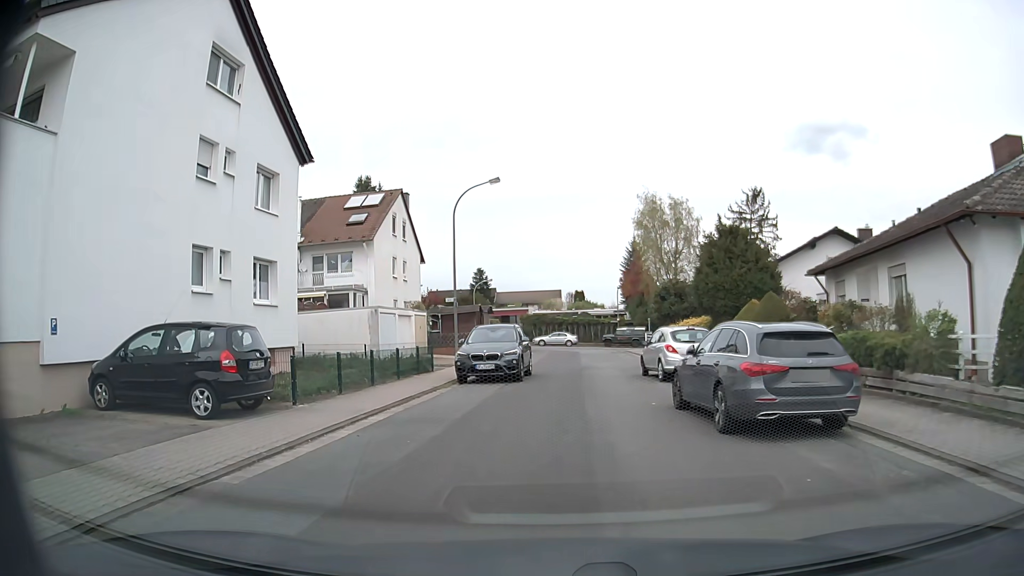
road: residential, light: Day
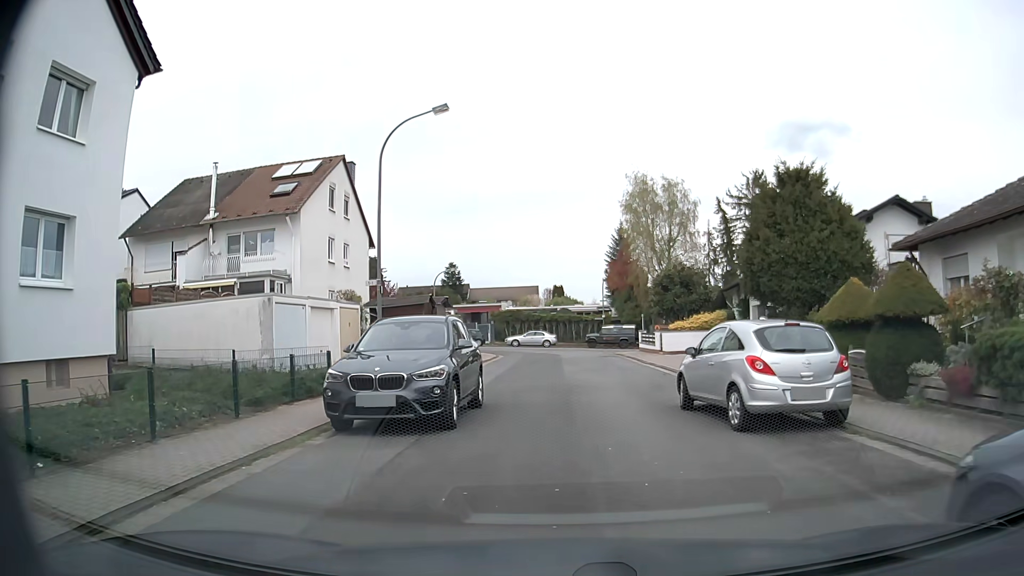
(0.0, +9.3) m; +2°
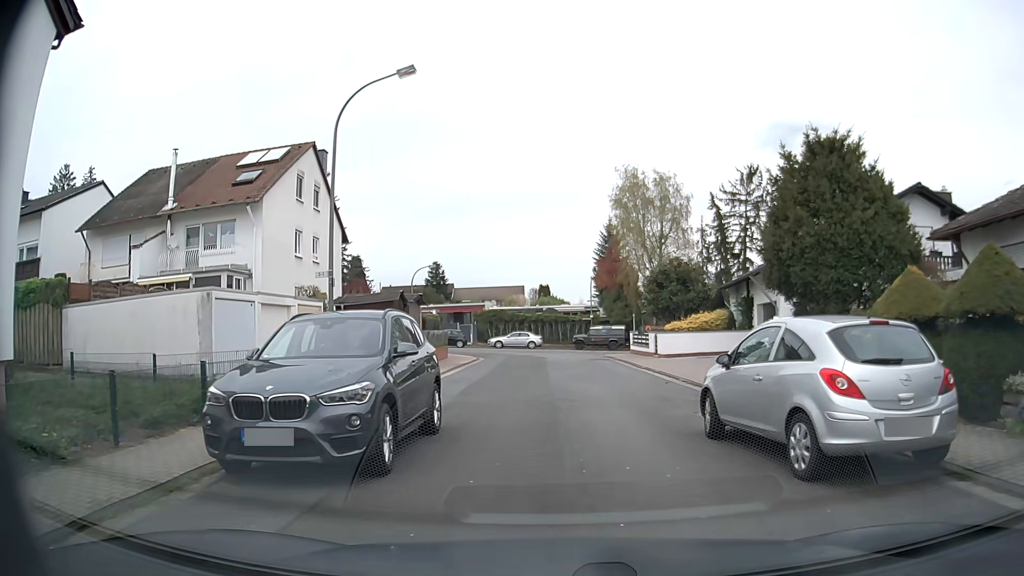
(0.0, +3.0) m; +1°
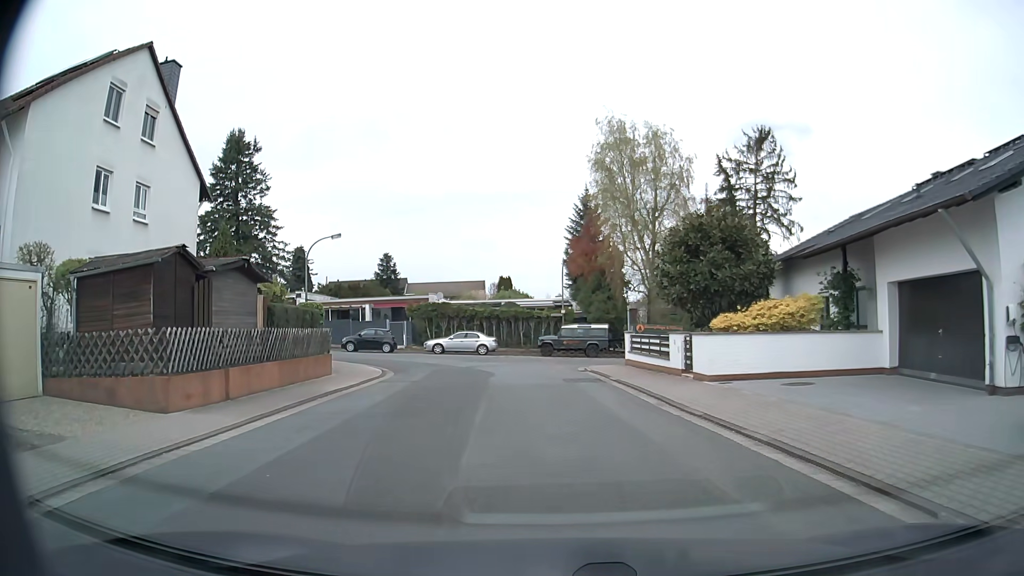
(+0.2, +14.7) m; +3°
